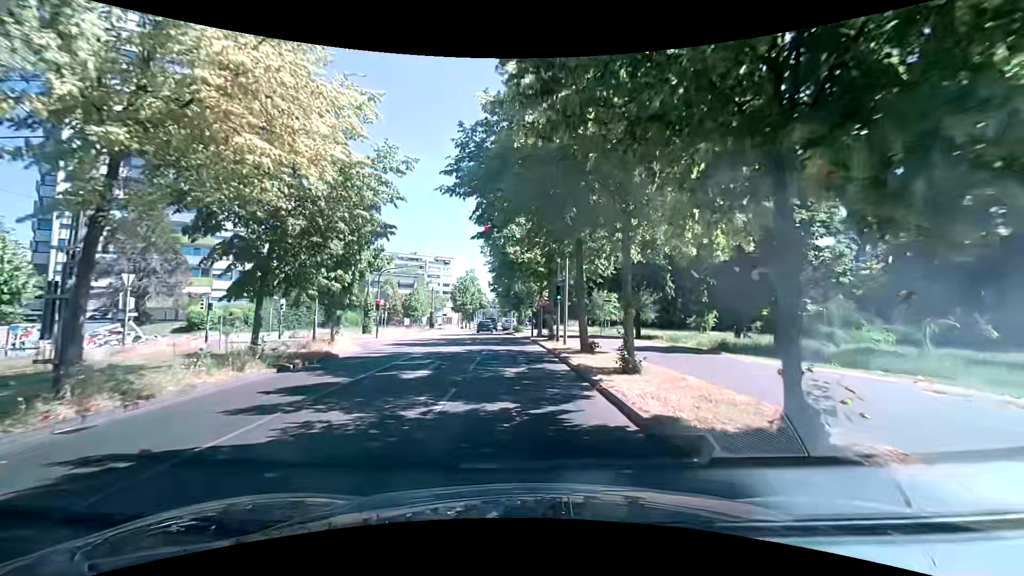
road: residential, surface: asphalt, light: Day
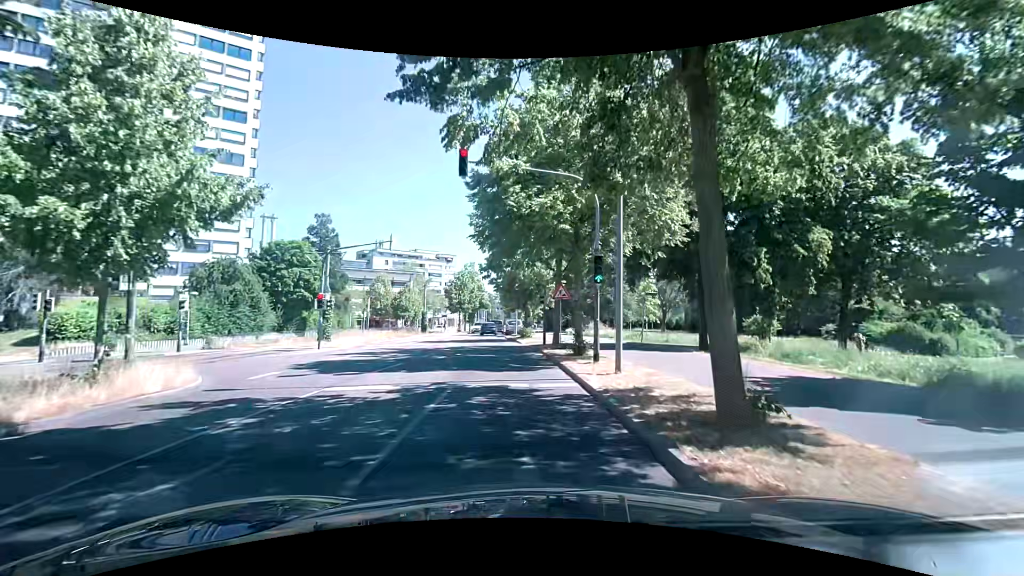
(-0.4, +12.6) m; -1°
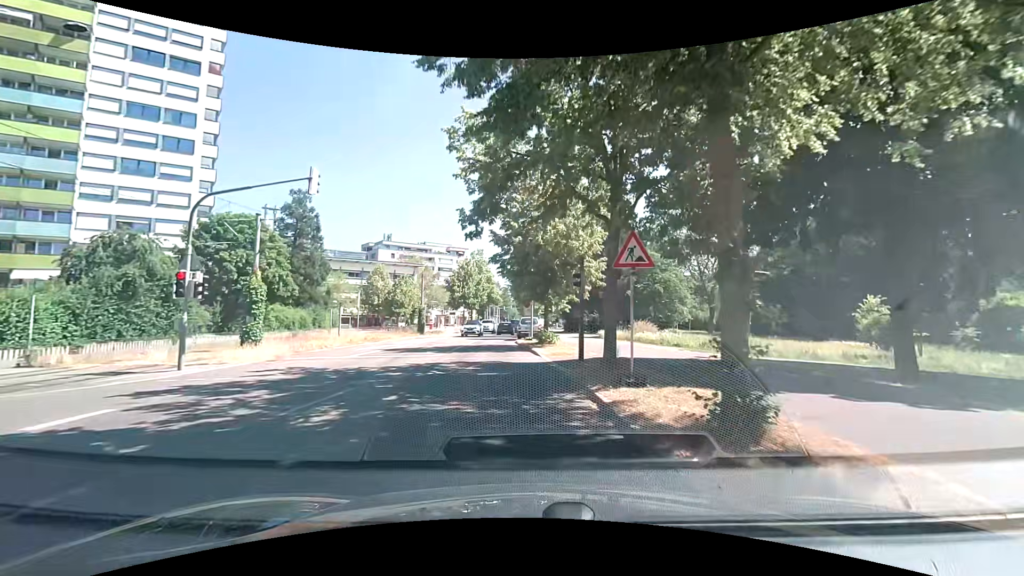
(-0.5, +12.5) m; -4°
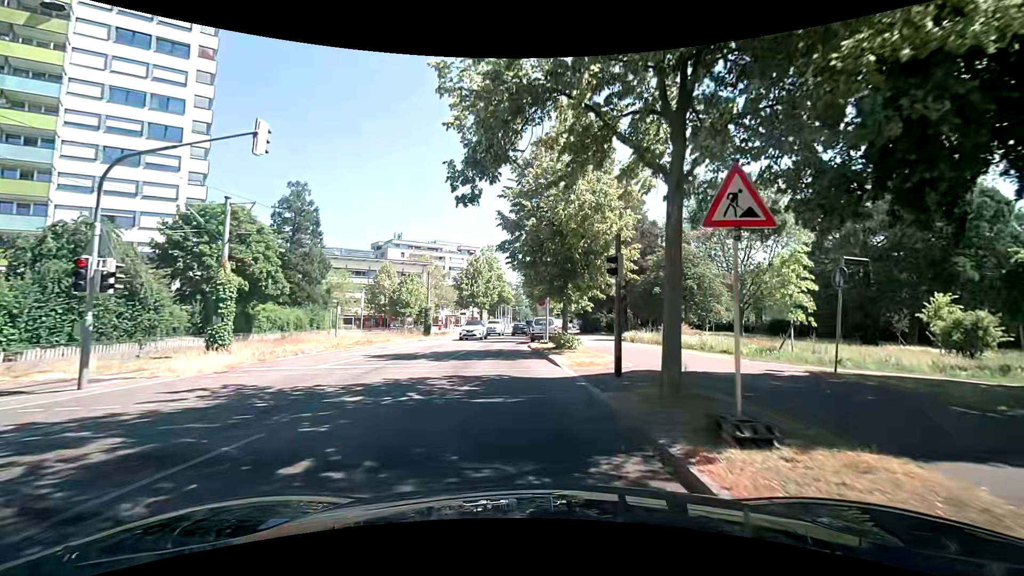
(0.0, +4.2) m; -2°
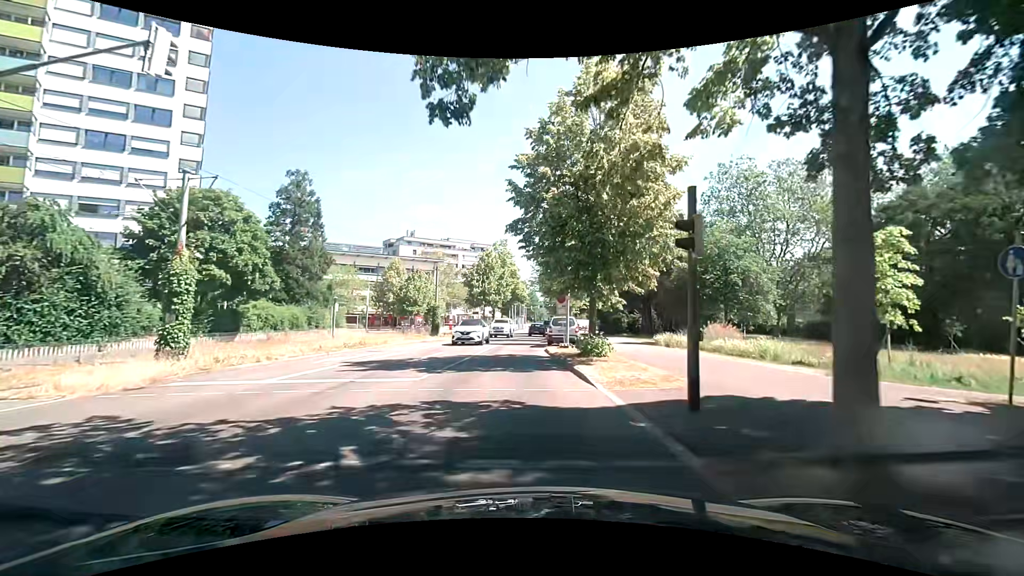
(-0.1, +4.2) m; -3°
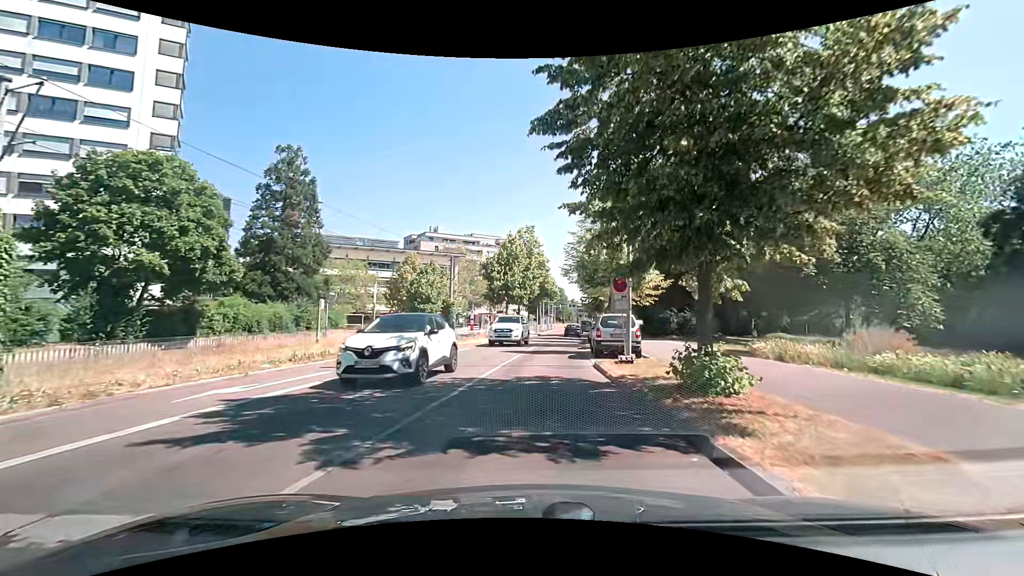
(0.0, +8.3) m; -1°
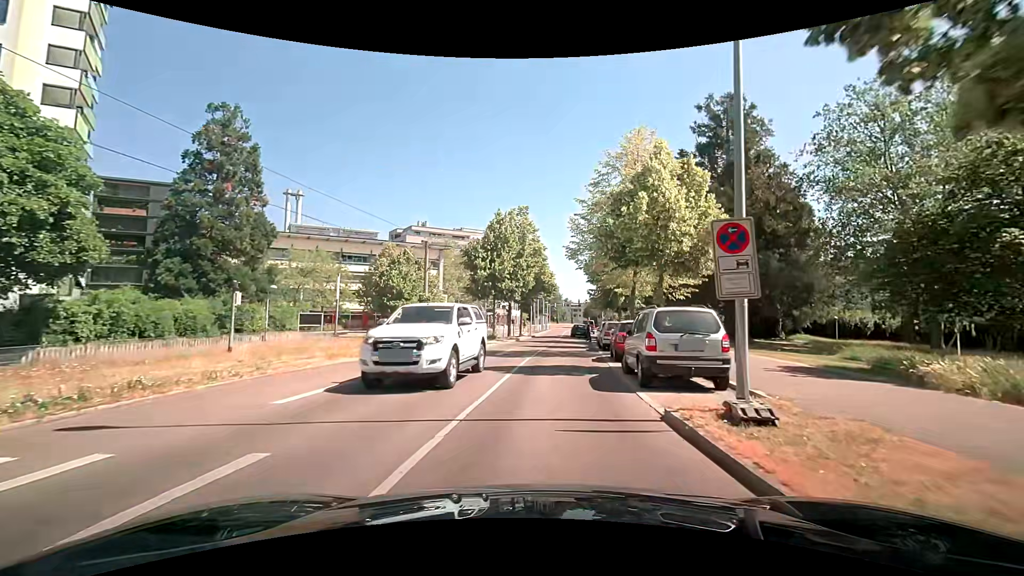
(-0.1, +8.4) m; 0°
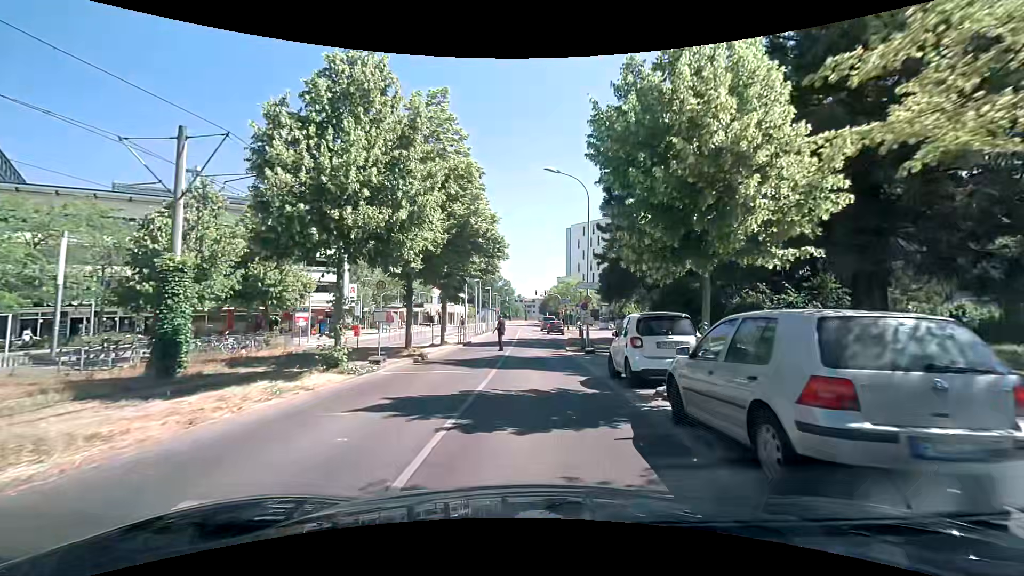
(+1.3, +21.0) m; +5°
(0, +10) (+1, +20) (+1, +30) (+2, +40) (+3, +50) (+4, +60) (+4, +70) (+3, +80) (+3, +90) (+3, +100) m
